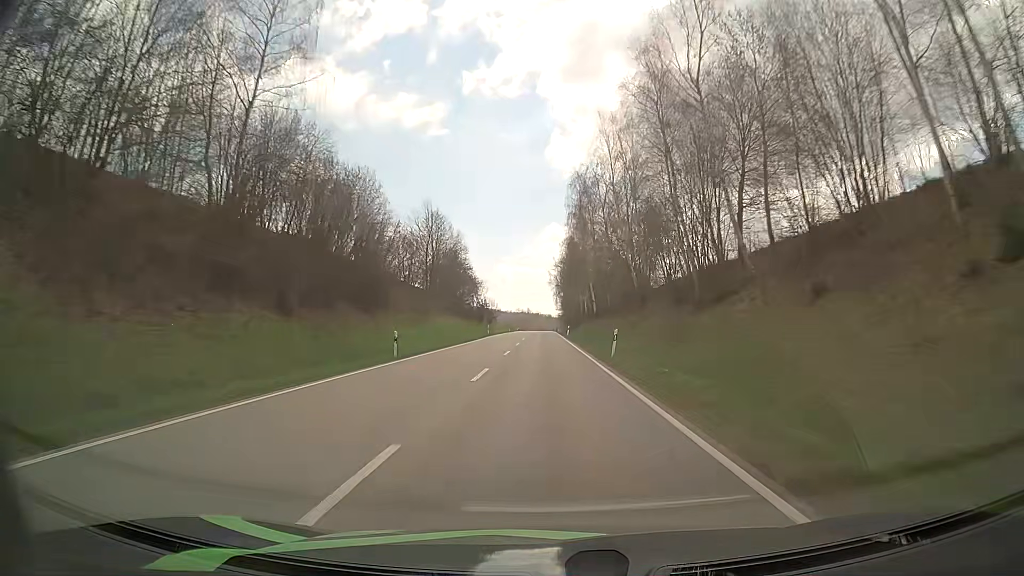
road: secondary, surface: asphalt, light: Day
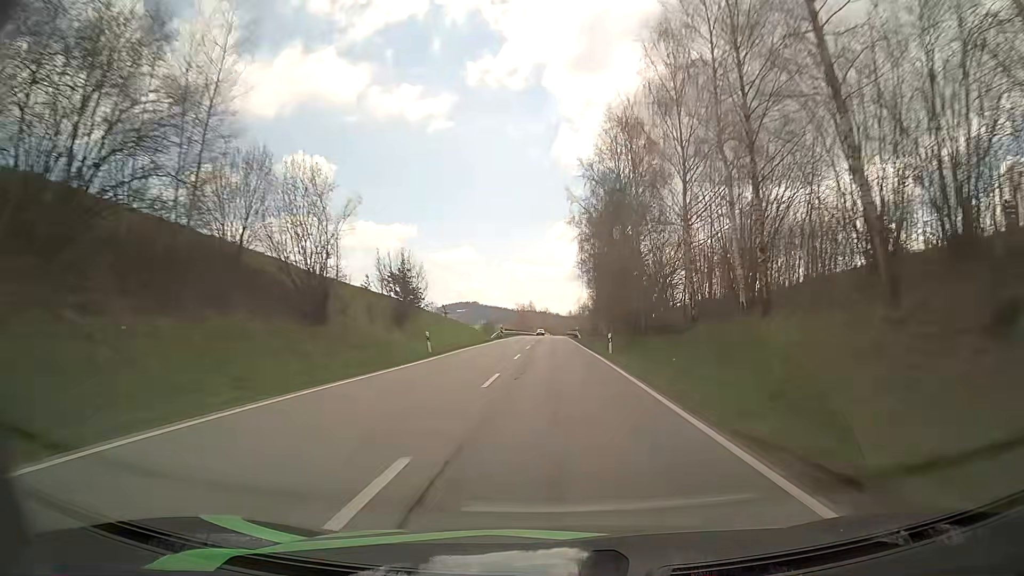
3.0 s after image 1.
(-1.0, +85.8) m; -1°
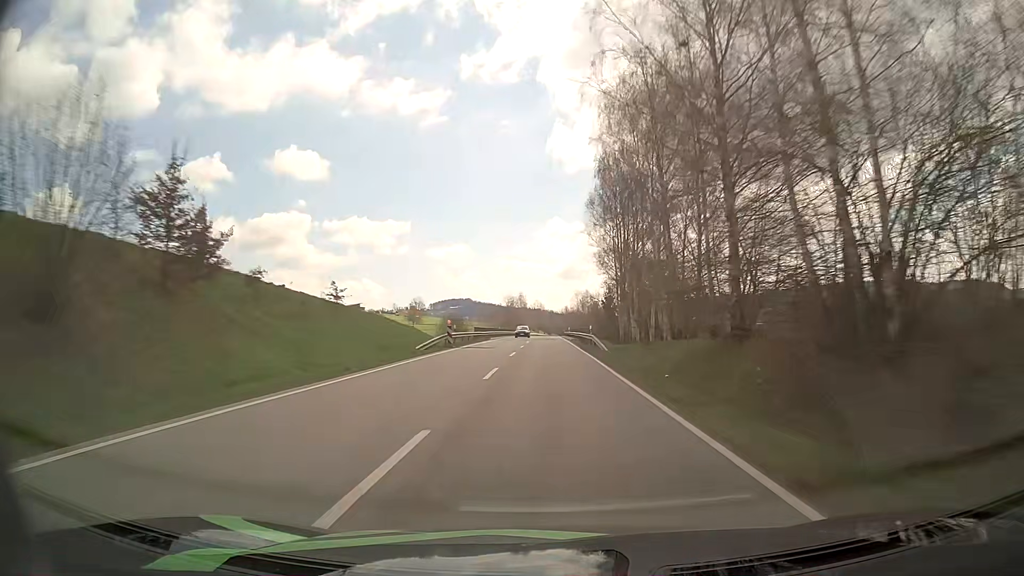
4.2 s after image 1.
(+0.2, +34.3) m; 0°
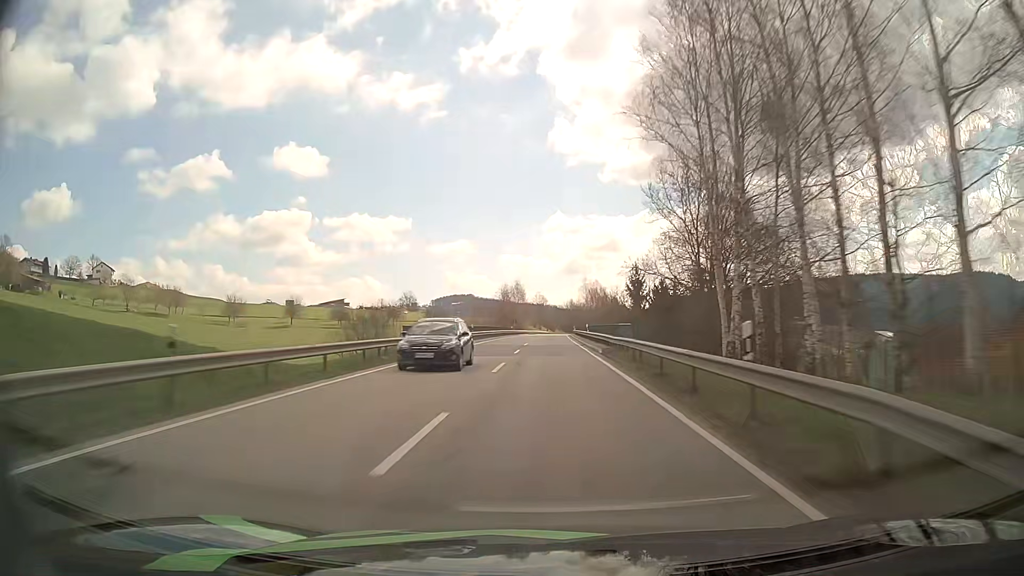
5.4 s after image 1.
(0.0, +34.4) m; 0°
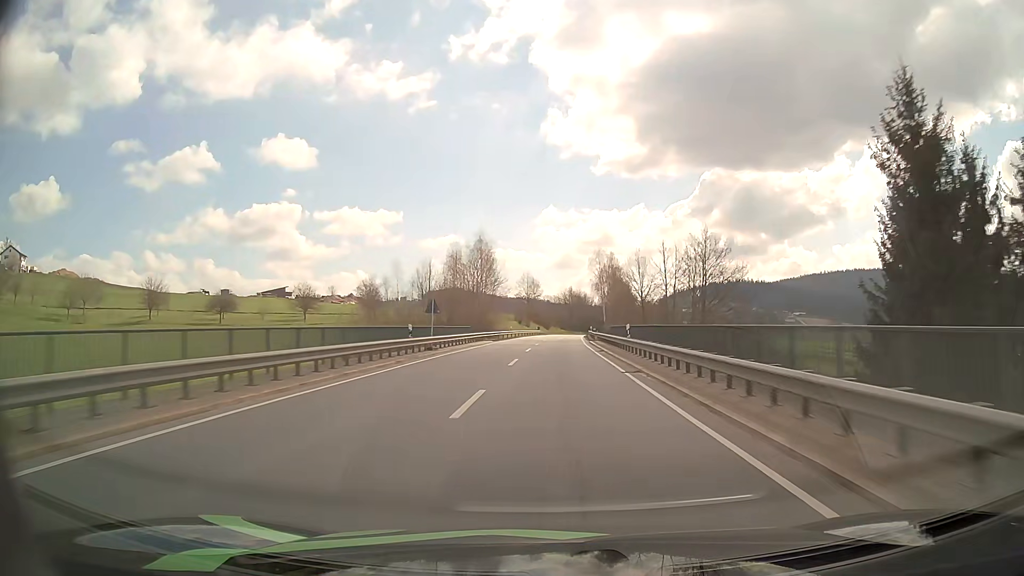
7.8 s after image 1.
(+0.2, +69.1) m; +1°
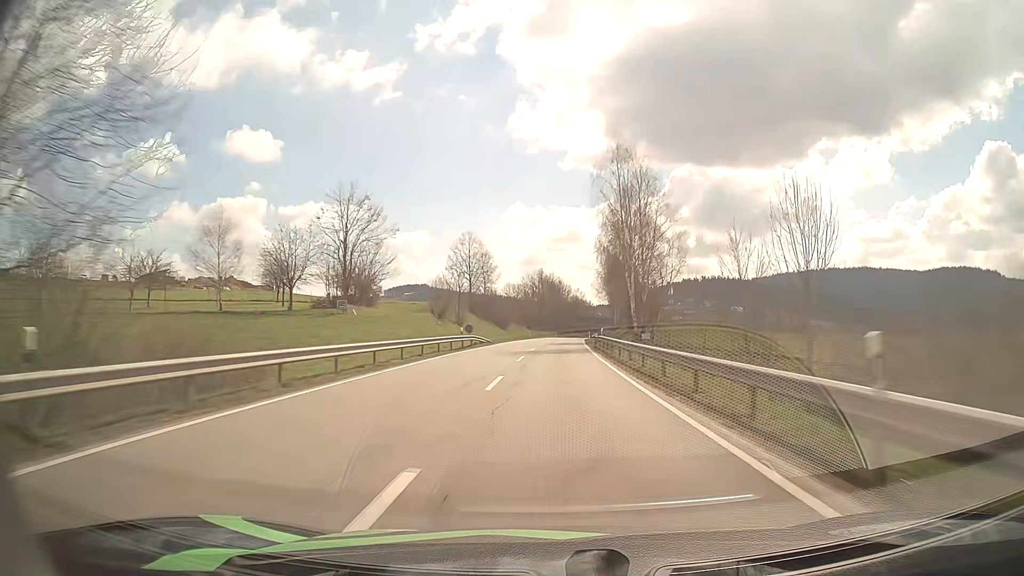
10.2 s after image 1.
(+1.4, +69.8) m; +3°
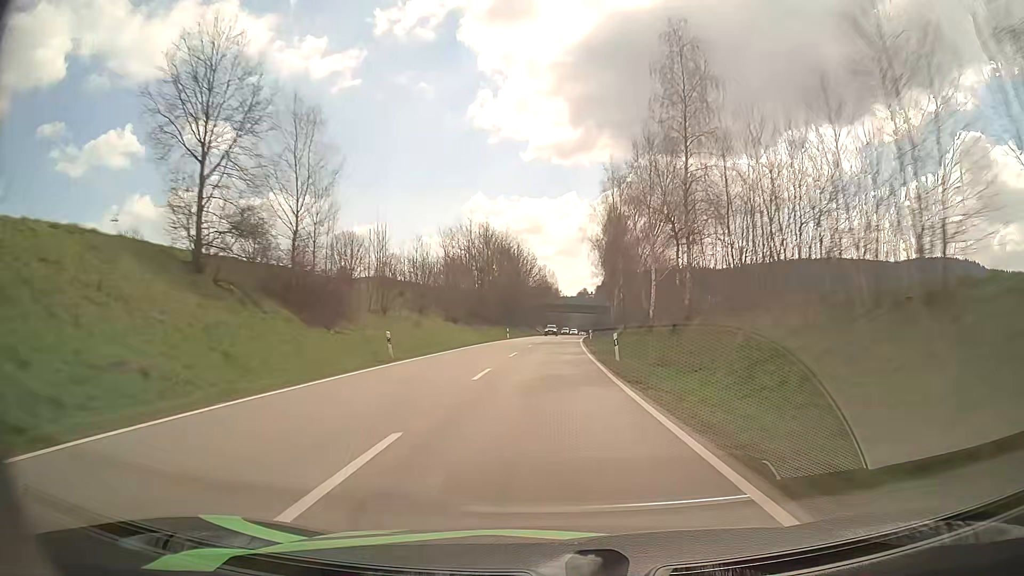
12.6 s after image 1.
(+2.0, +70.2) m; +3°
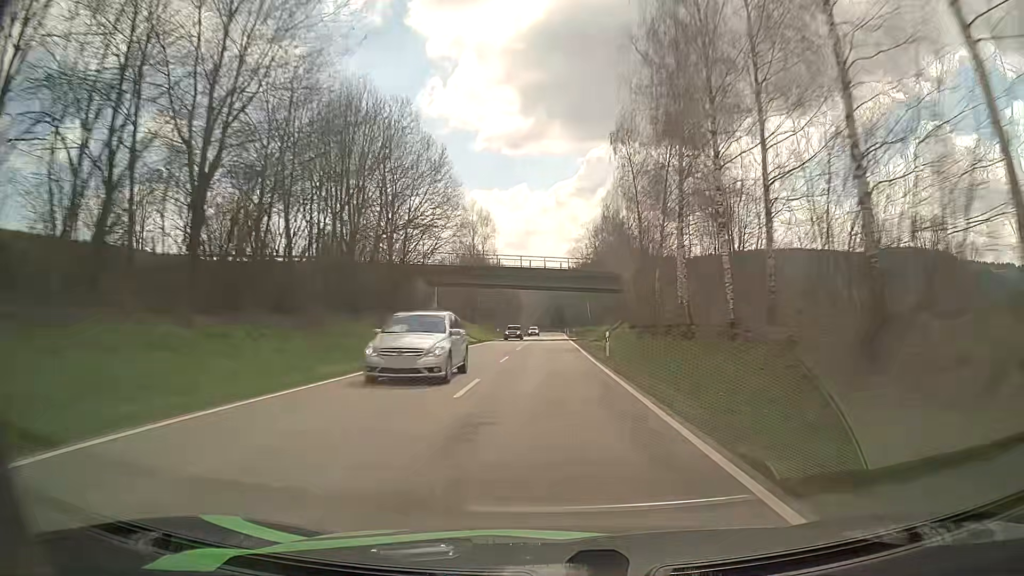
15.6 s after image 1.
(+2.7, +88.1) m; +4°
(0, +10) (0, +20) (0, +30) (0, +40) (0, +50) (0, +60) (0, +70) (0, +80) (0, +90) (0, +100) m
